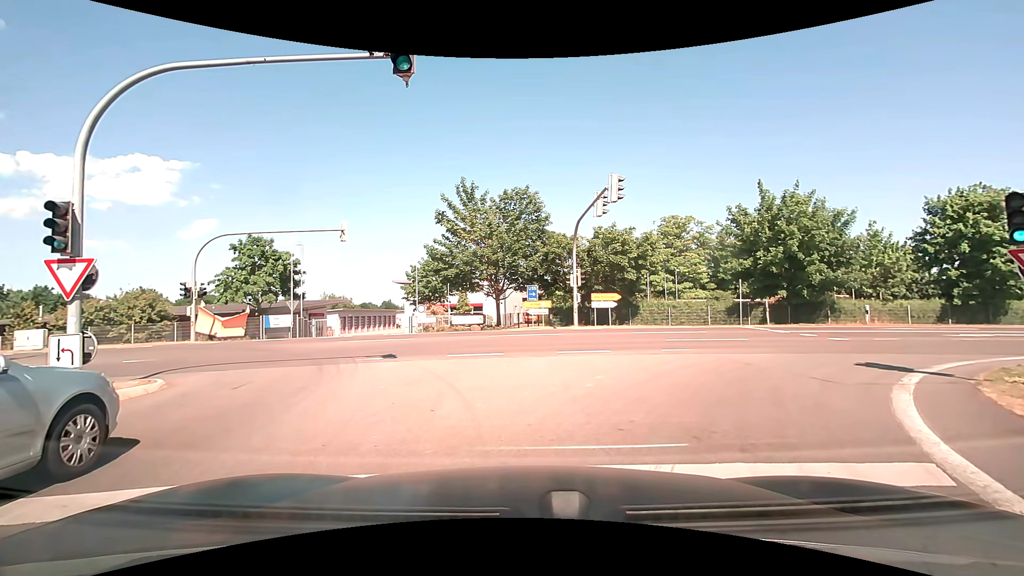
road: motorway_link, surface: asphalt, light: Day
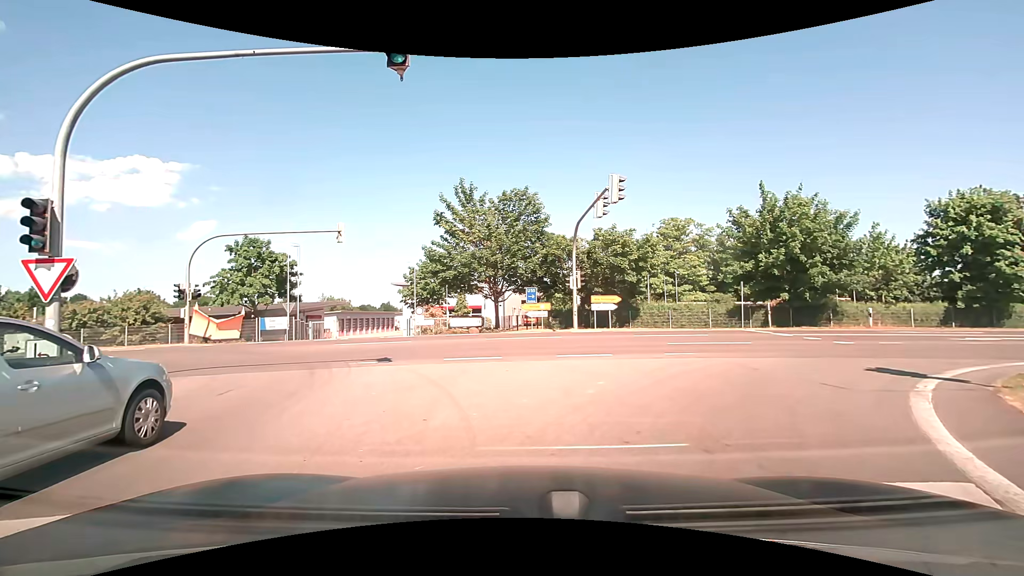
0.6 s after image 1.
(0.0, +0.4) m; 0°
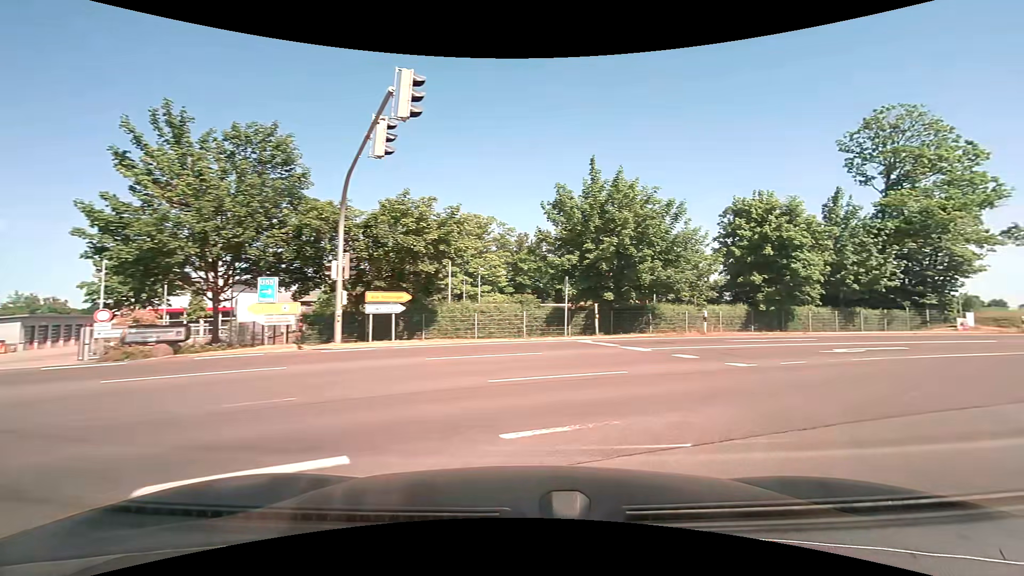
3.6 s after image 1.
(+1.4, +9.8) m; +22°
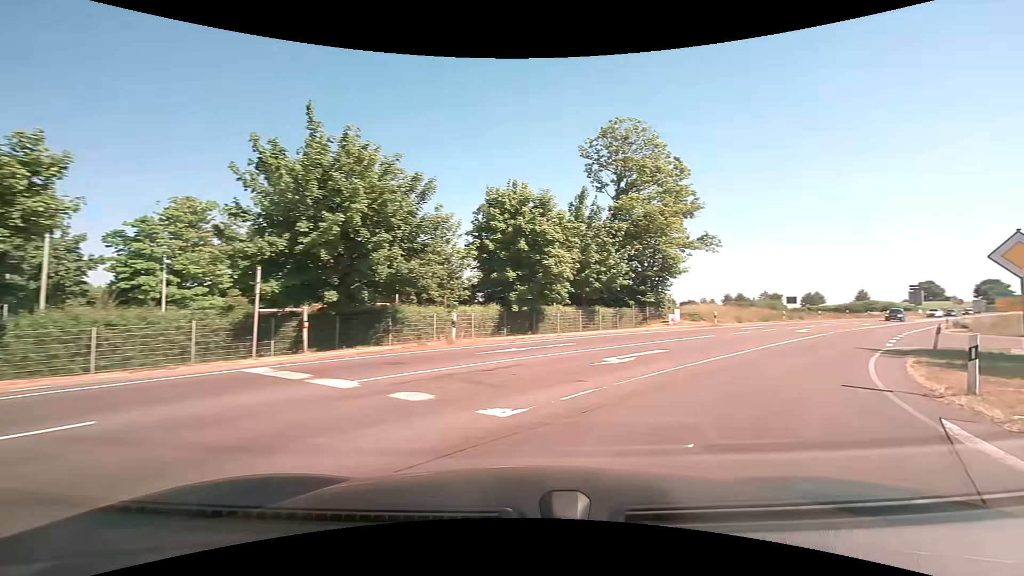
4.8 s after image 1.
(+1.5, +6.4) m; +27°
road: secondary
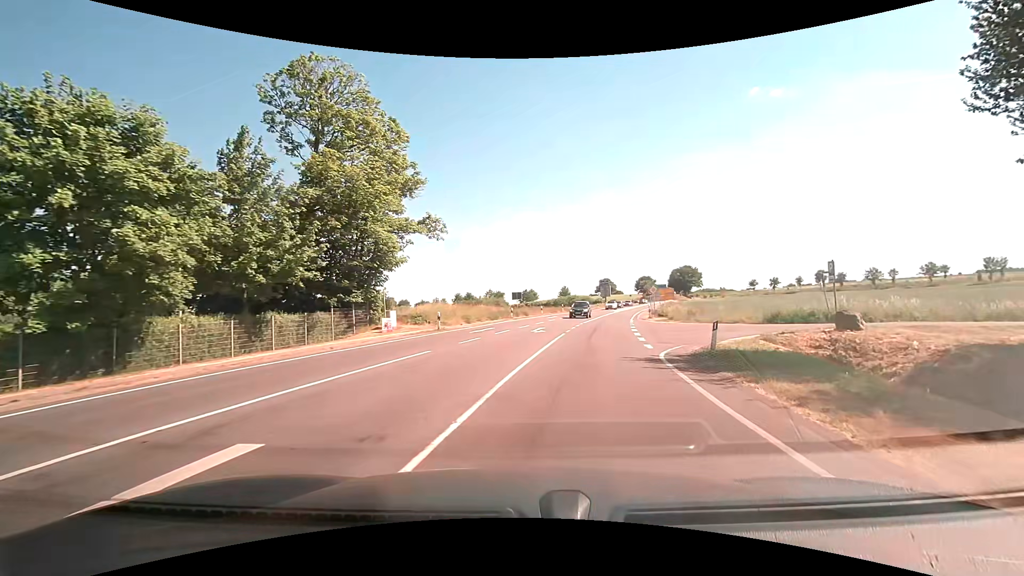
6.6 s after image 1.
(+3.4, +10.3) m; +30°
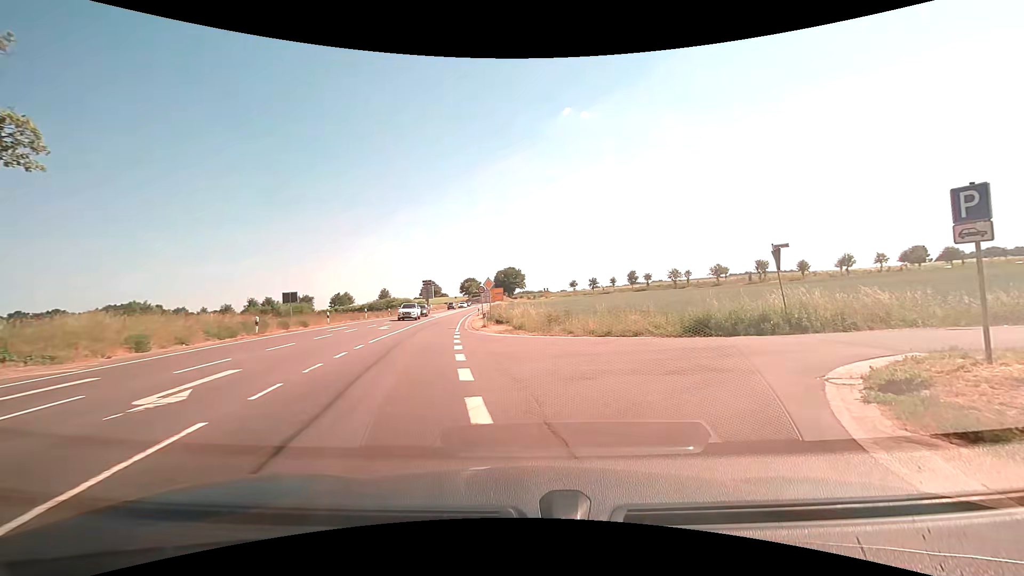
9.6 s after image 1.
(+2.8, +16.6) m; +19°
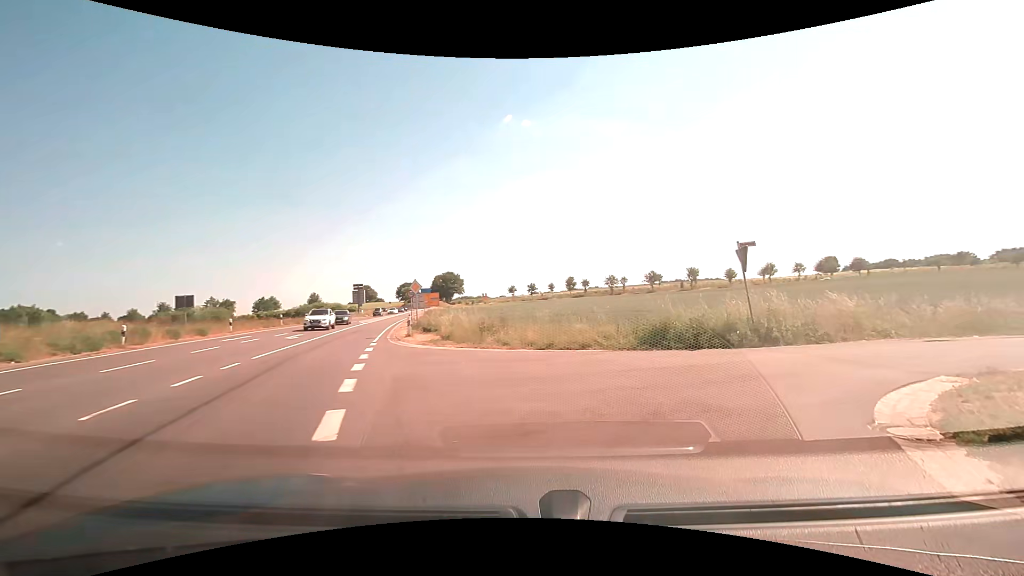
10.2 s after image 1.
(+0.2, +3.3) m; +5°
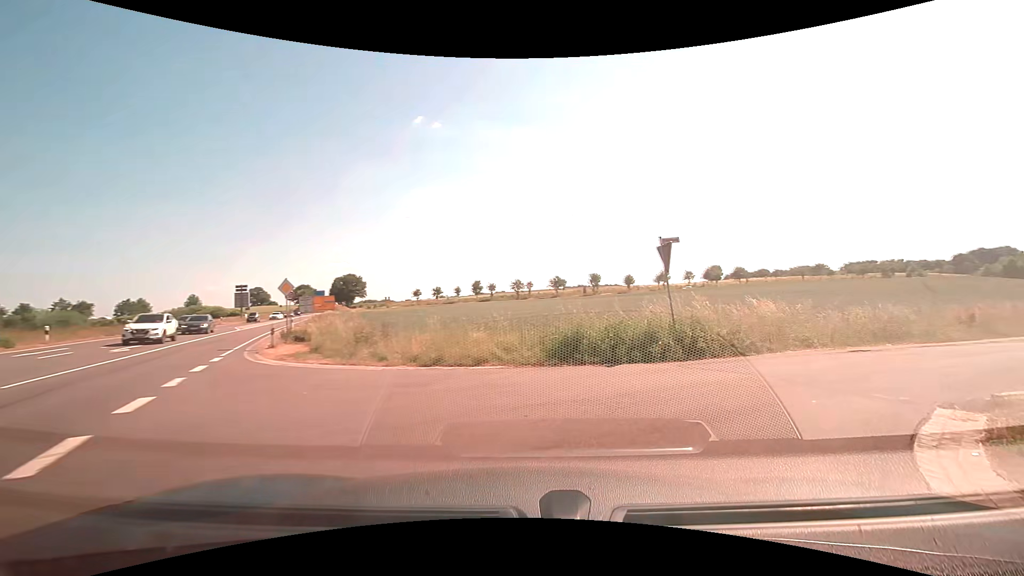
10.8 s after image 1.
(+0.3, +3.1) m; +11°
